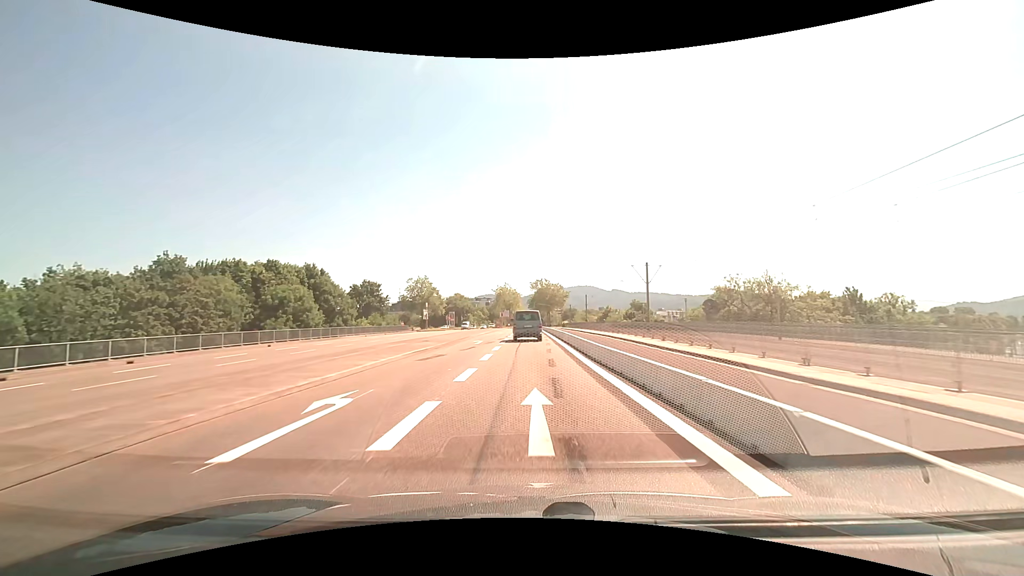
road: secondary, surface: asphalt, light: Day
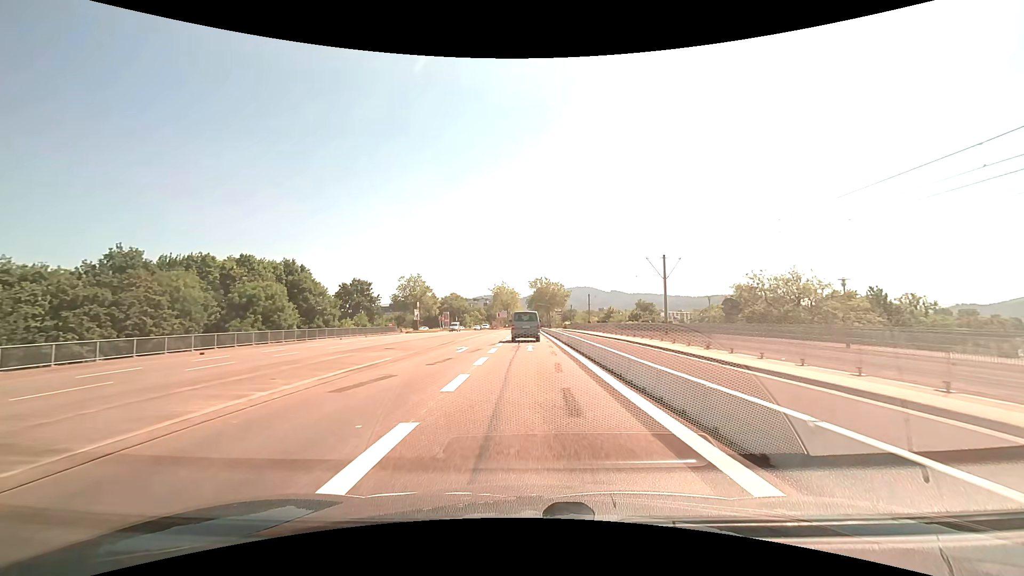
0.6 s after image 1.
(0.0, +7.5) m; 0°
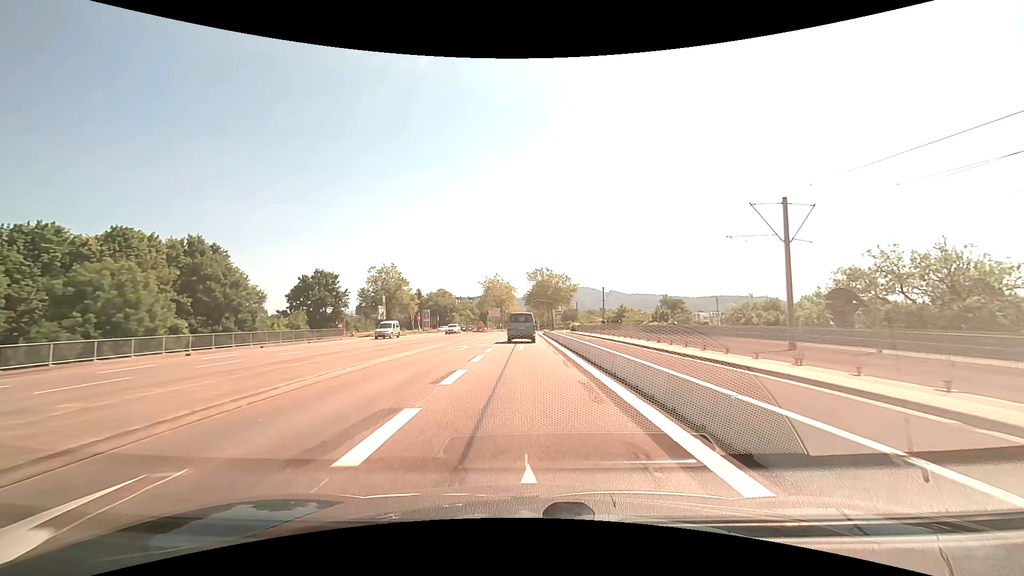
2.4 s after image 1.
(+0.1, +23.0) m; 0°
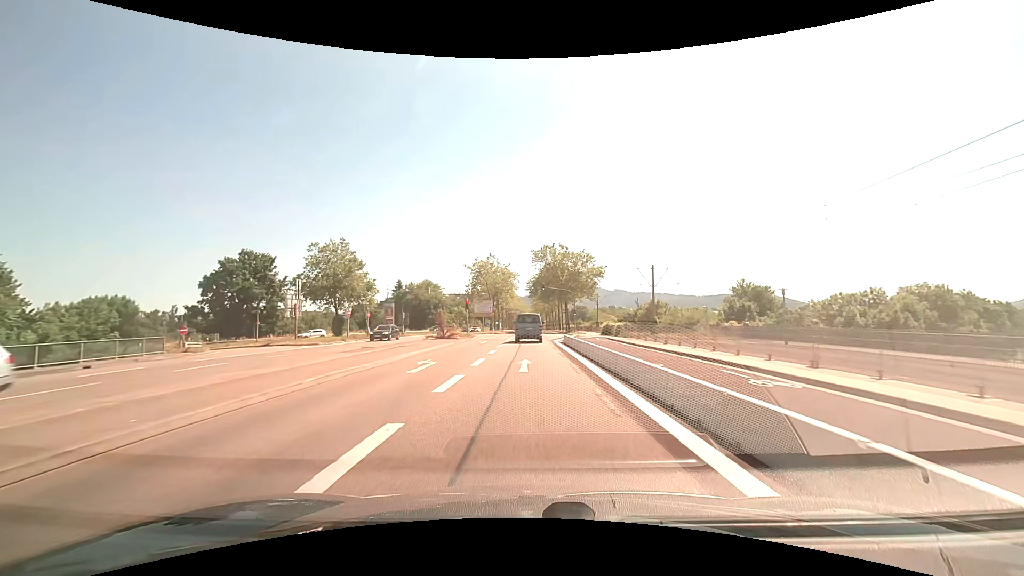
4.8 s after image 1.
(-0.1, +31.0) m; 0°
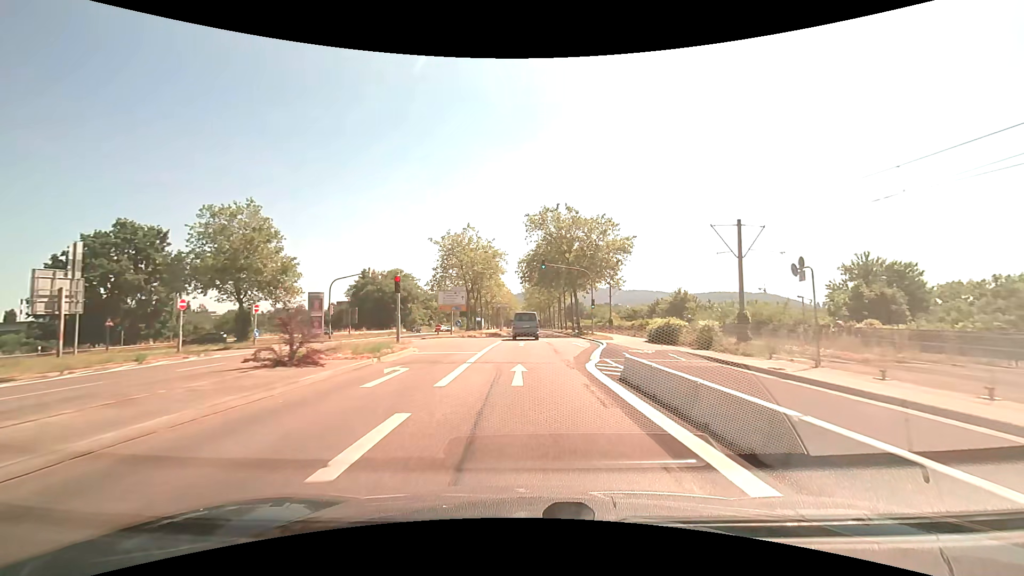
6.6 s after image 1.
(0.0, +23.4) m; +1°
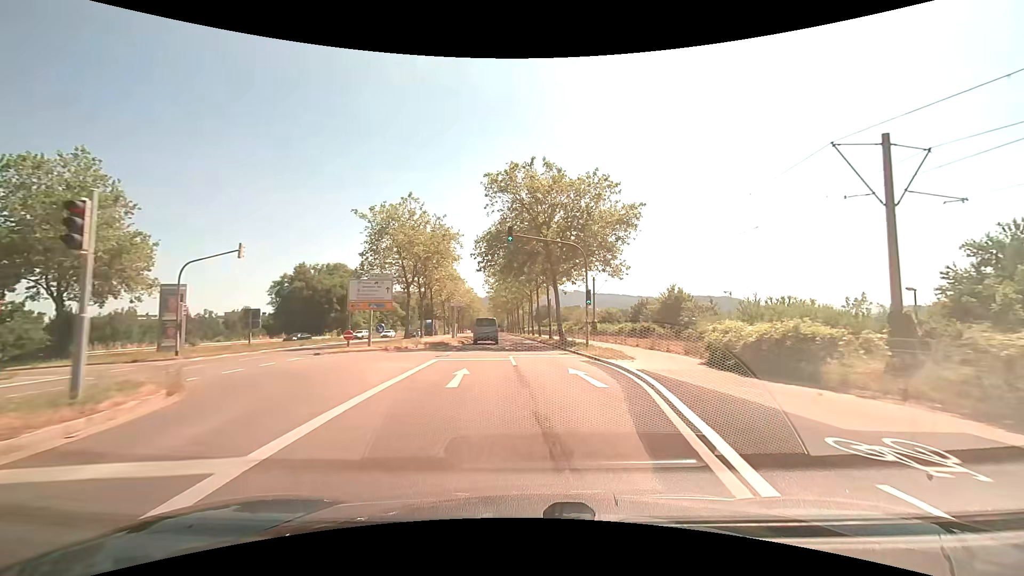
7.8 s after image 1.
(+0.4, +15.4) m; +4°
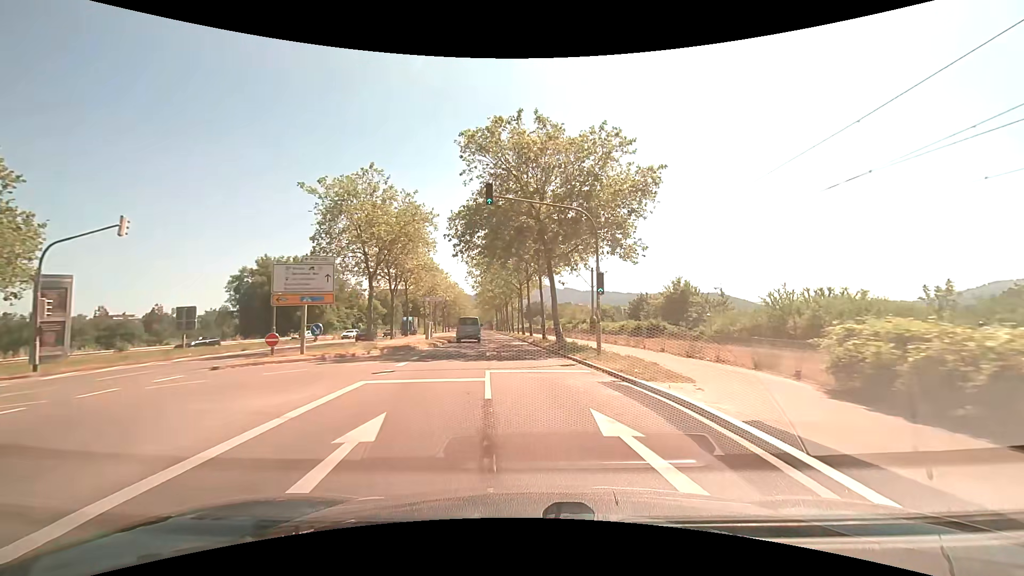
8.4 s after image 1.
(+0.1, +7.6) m; +1°
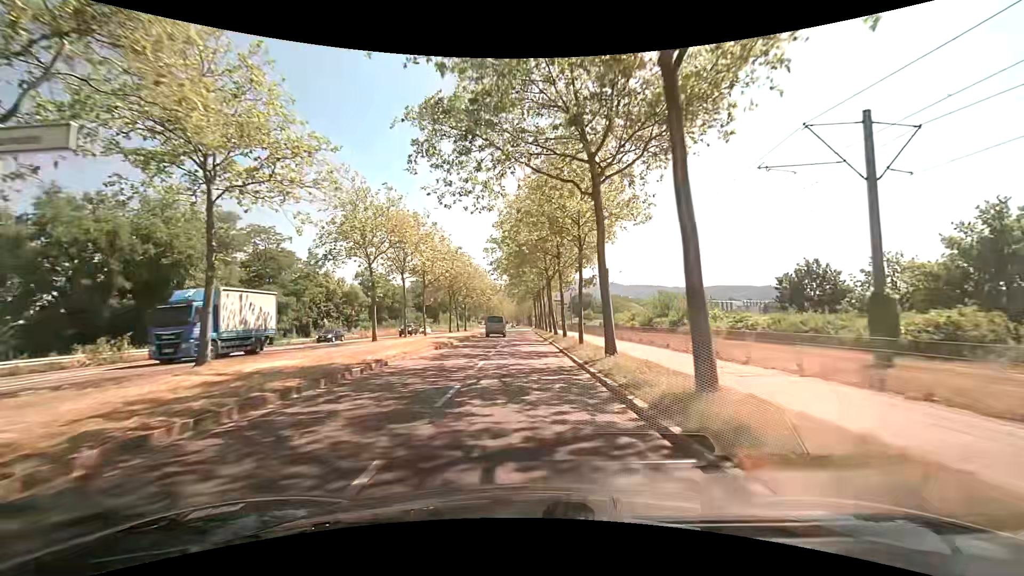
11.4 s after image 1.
(-1.5, +37.8) m; -5°
(0, +10) (0, +20) (0, +30) (0, +40) (-1, +50) (-1, +60) (-1, +70) (-1, +80) (-1, +90) (-1, +100) m
